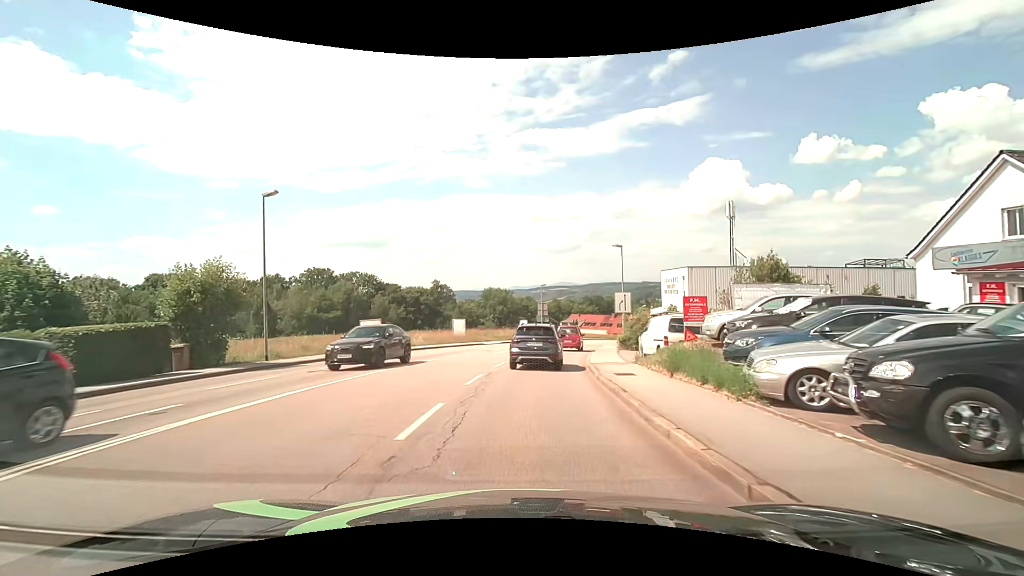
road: tertiary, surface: asphalt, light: Day
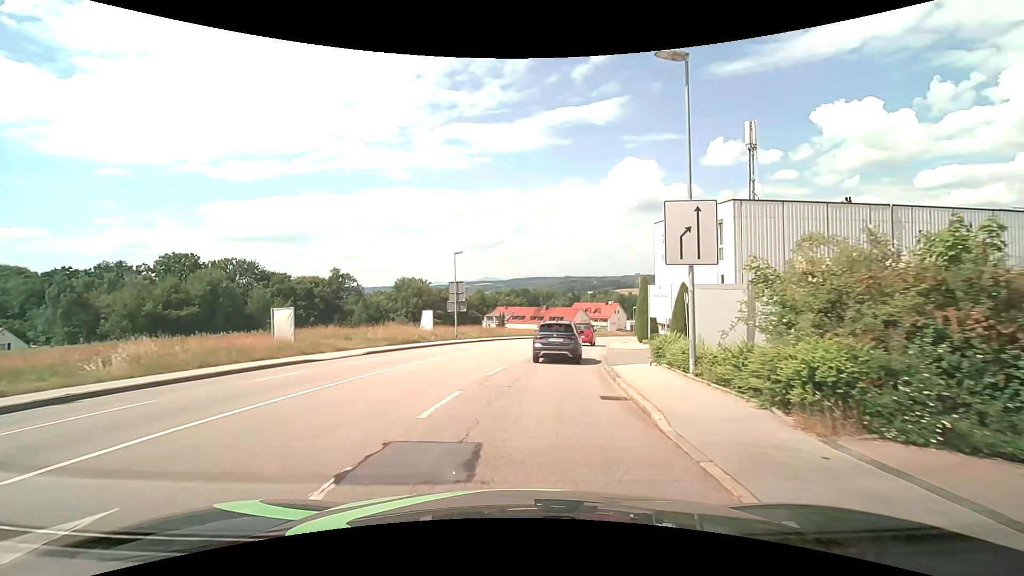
(+1.8, +28.2) m; +9°
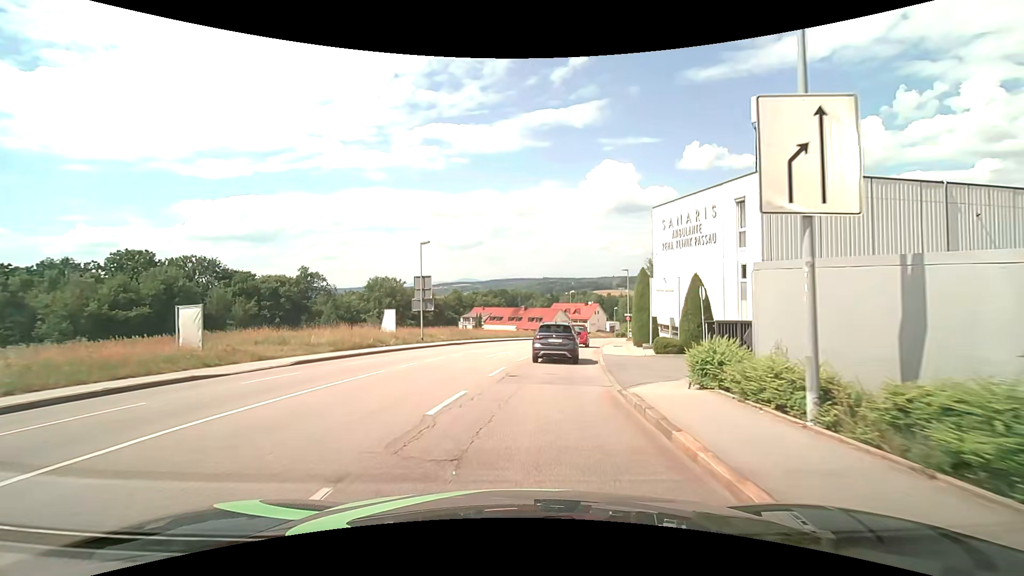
(+0.1, +6.0) m; +2°
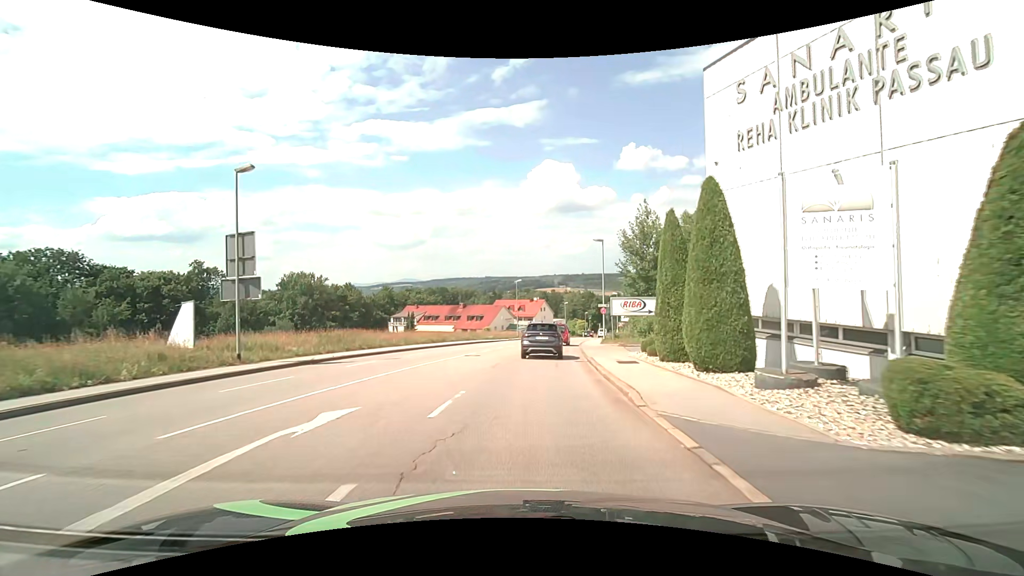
(+1.3, +18.5) m; +7°
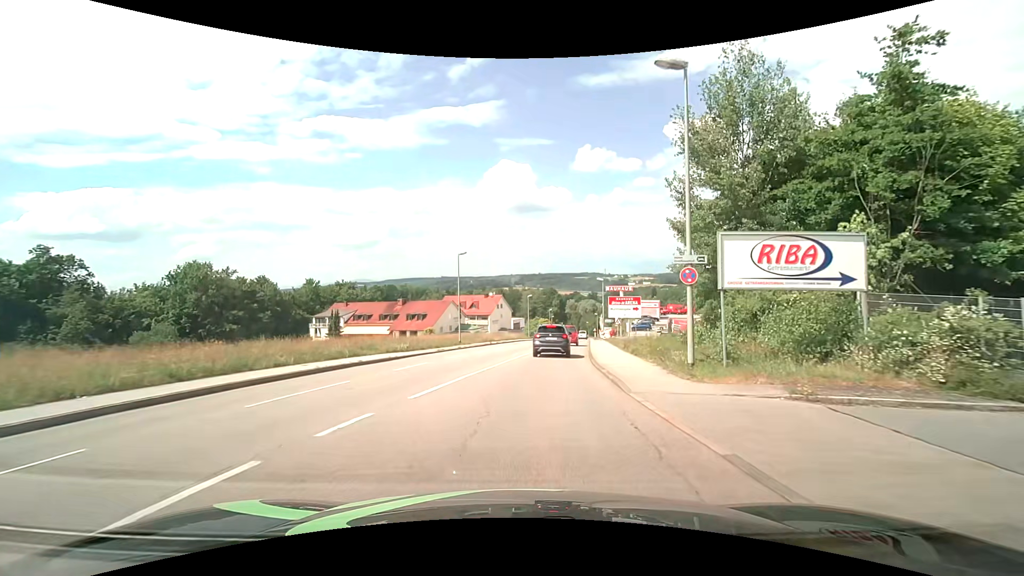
(+1.1, +26.4) m; +5°
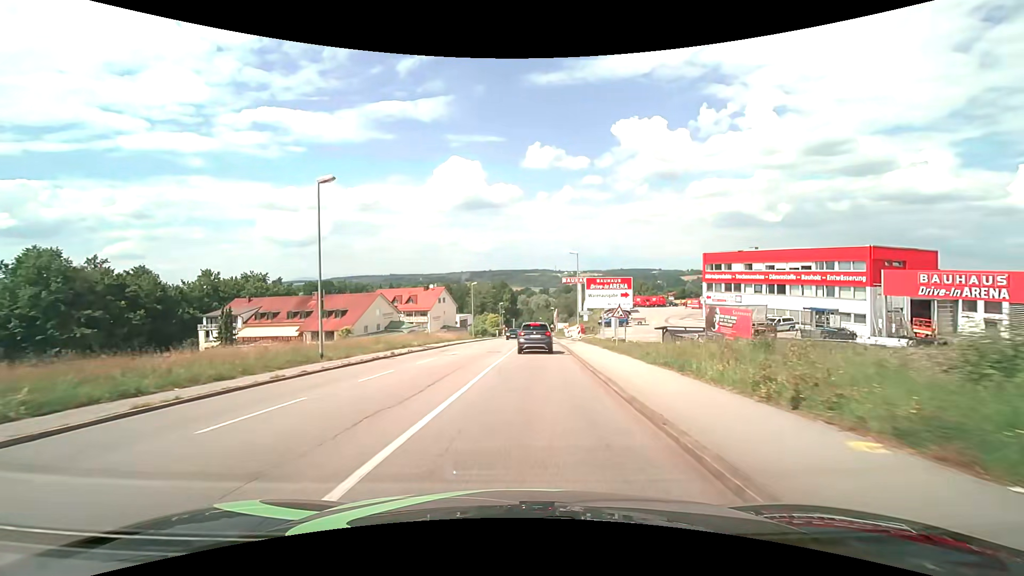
(+1.3, +21.1) m; +6°
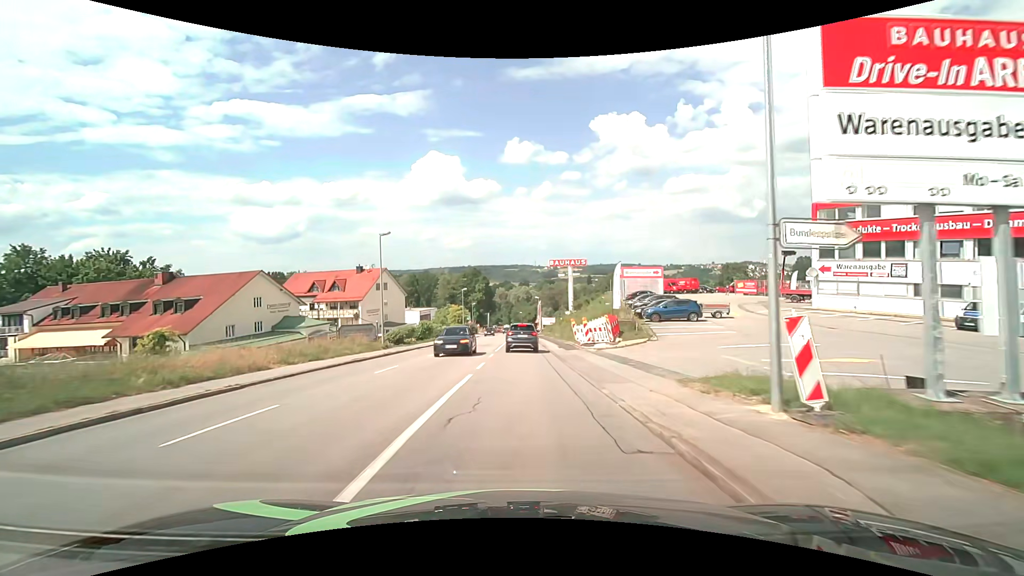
(+1.4, +37.3) m; +2°
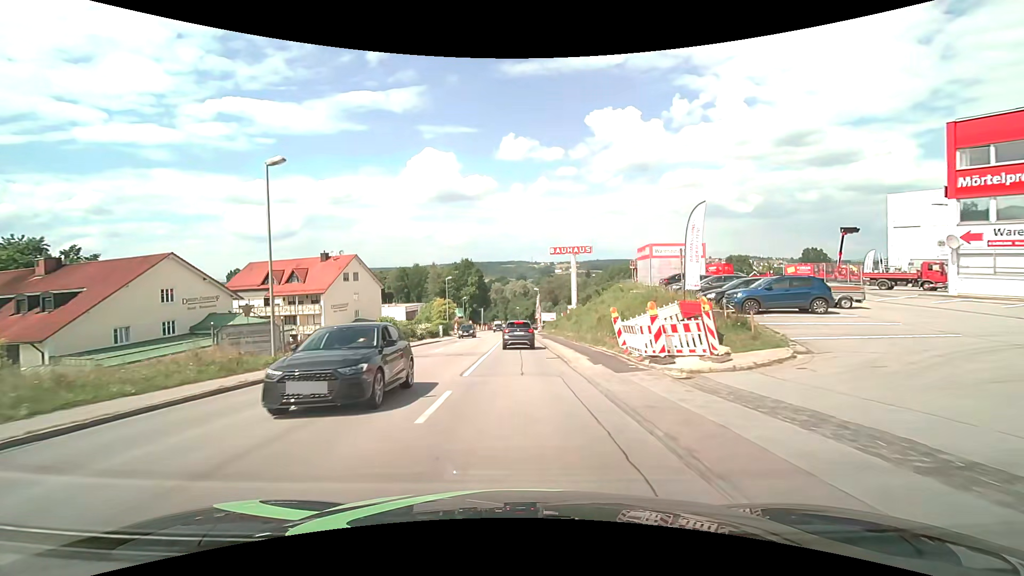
(0.0, +15.0) m; 0°
